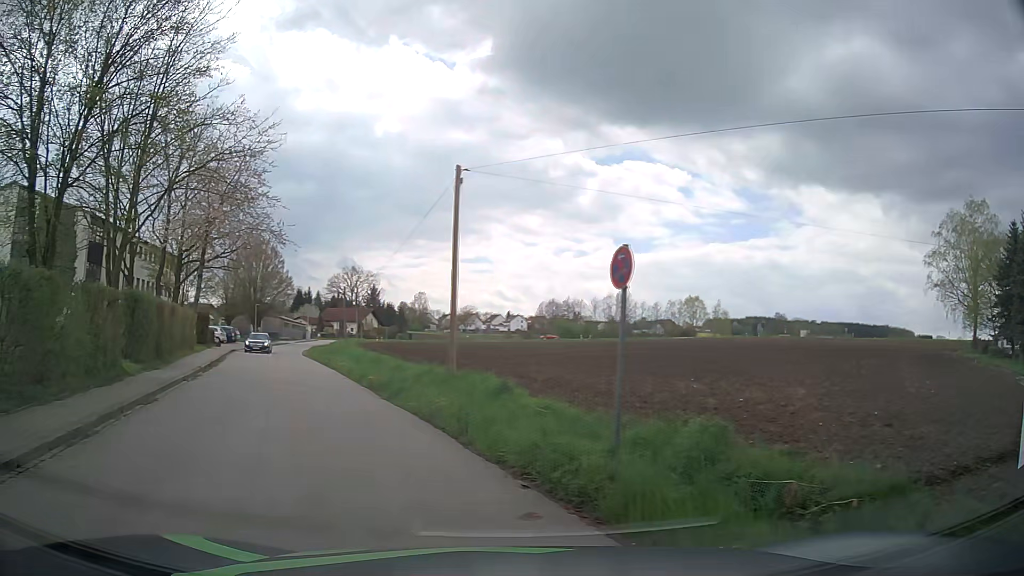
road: tertiary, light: Day
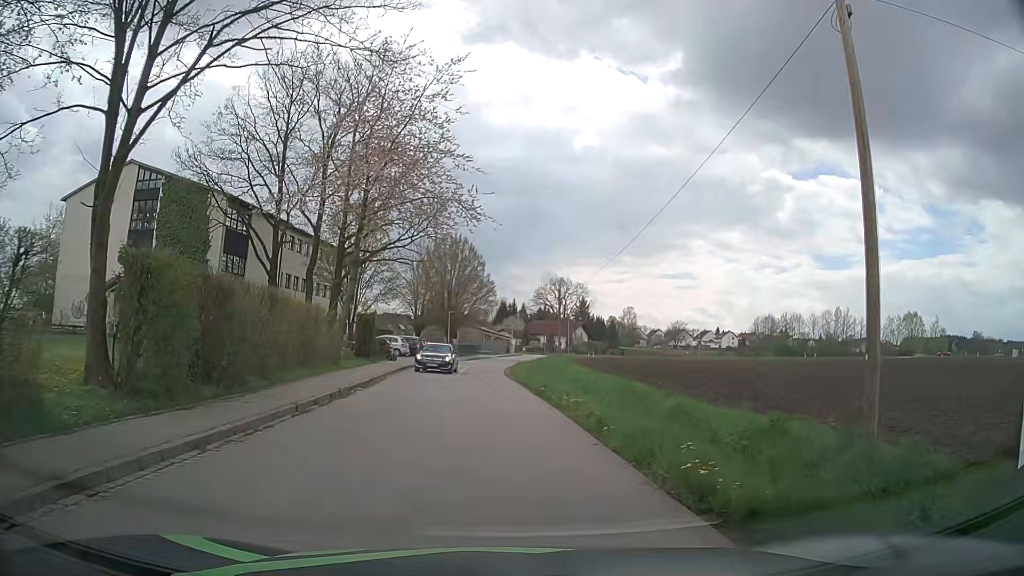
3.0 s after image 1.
(-3.9, +12.1) m; -21°
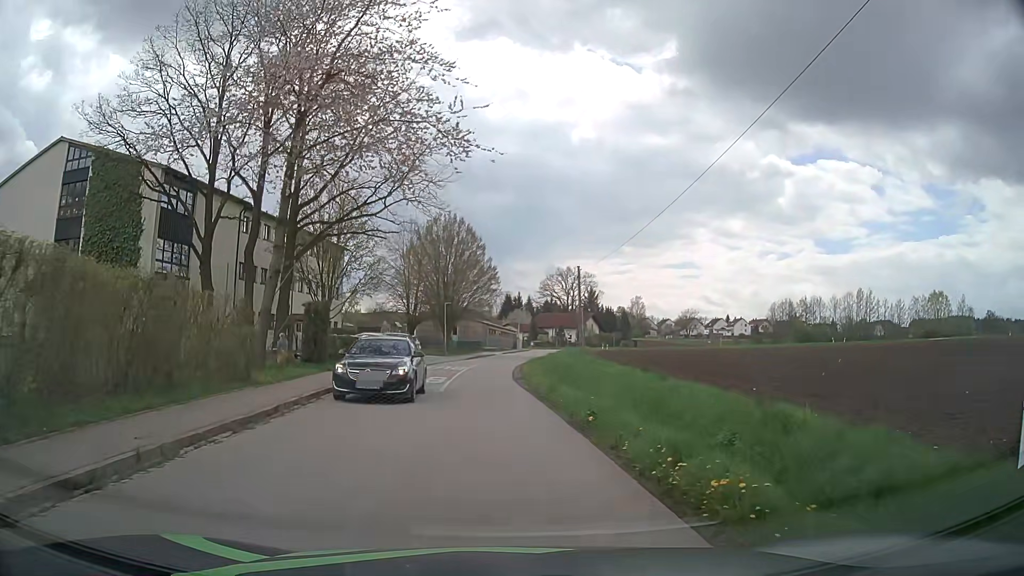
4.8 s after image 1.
(-0.2, +10.4) m; 0°
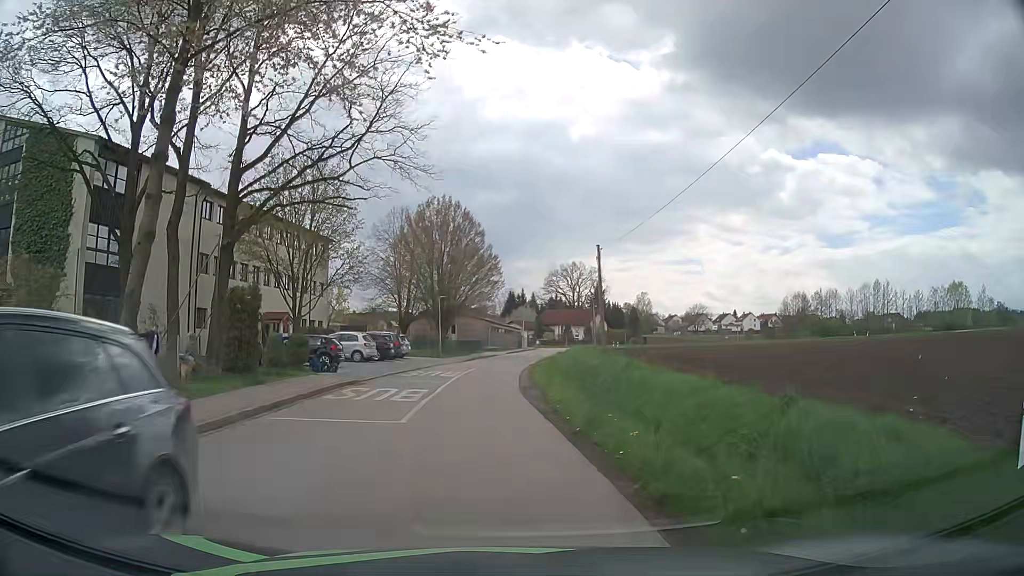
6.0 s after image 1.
(-0.1, +7.6) m; -1°
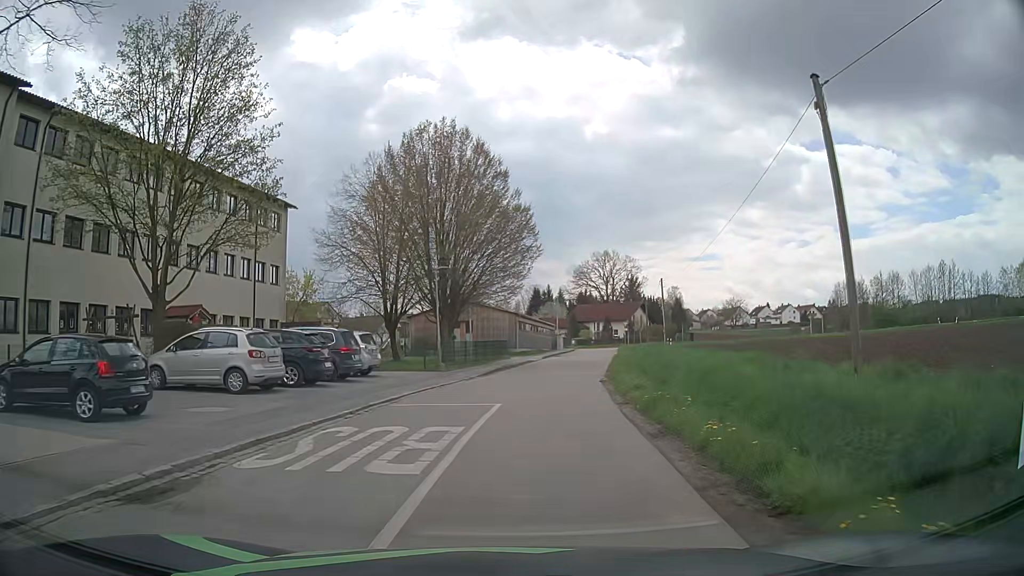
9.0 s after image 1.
(-0.9, +20.9) m; -1°
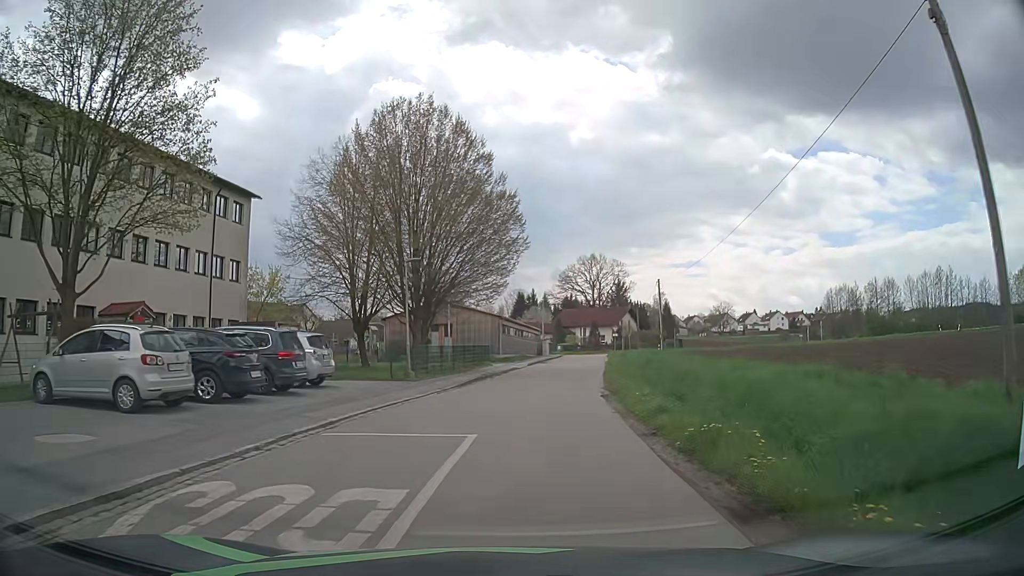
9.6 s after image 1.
(0.0, +4.5) m; 0°
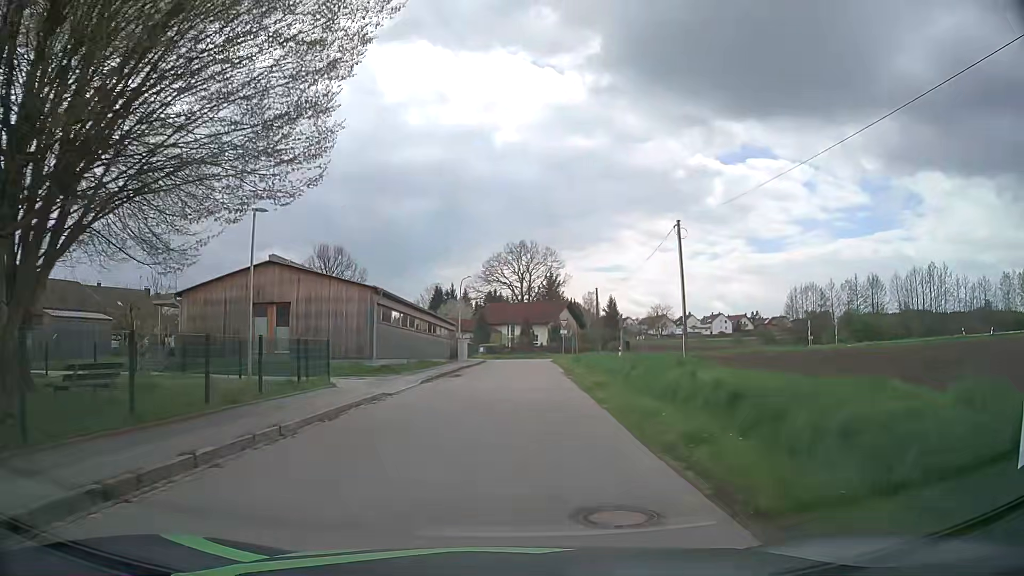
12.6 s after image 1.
(+1.8, +23.7) m; +7°
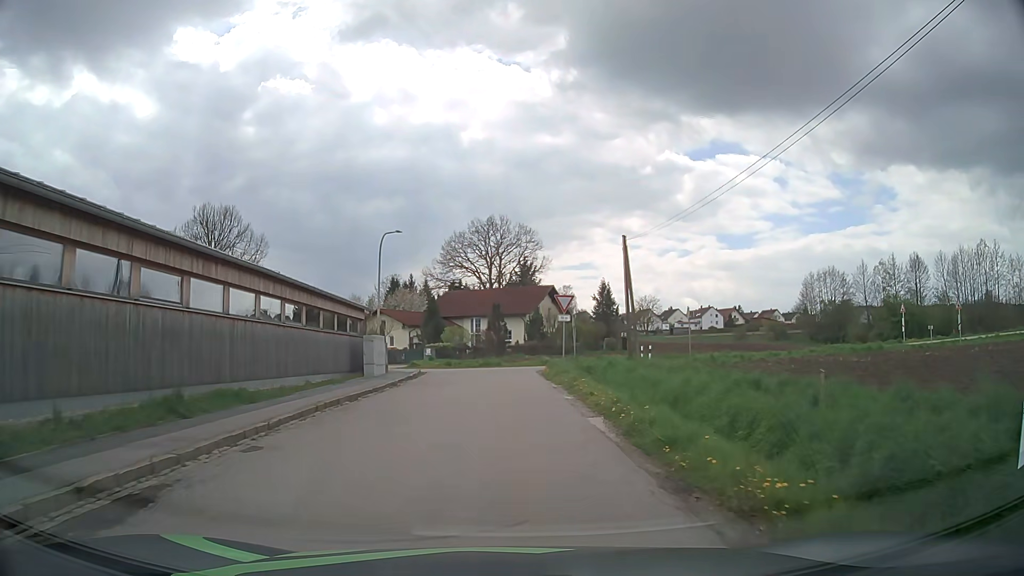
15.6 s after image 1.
(+0.9, +24.9) m; +3°
